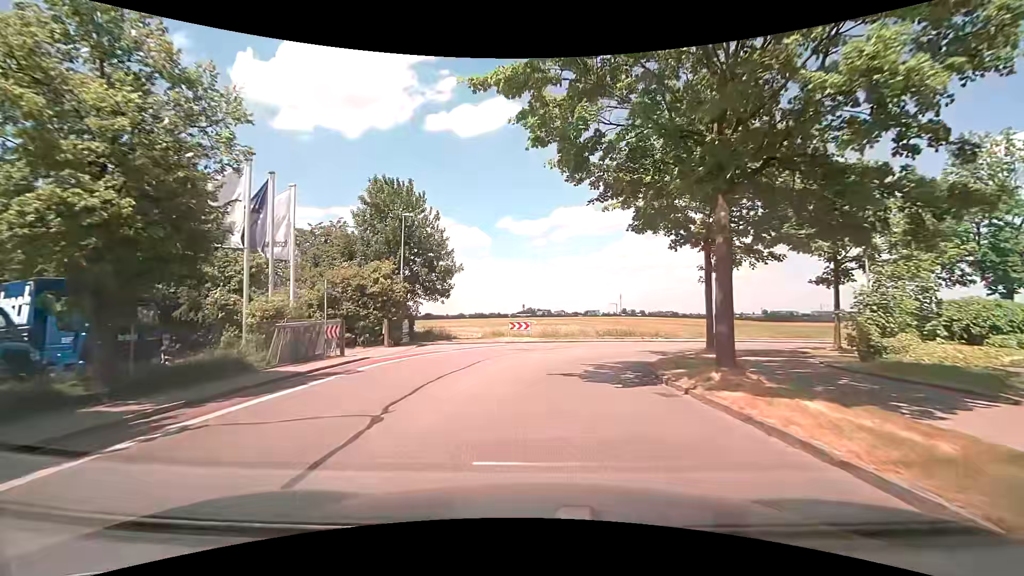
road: tertiary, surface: asphalt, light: Day
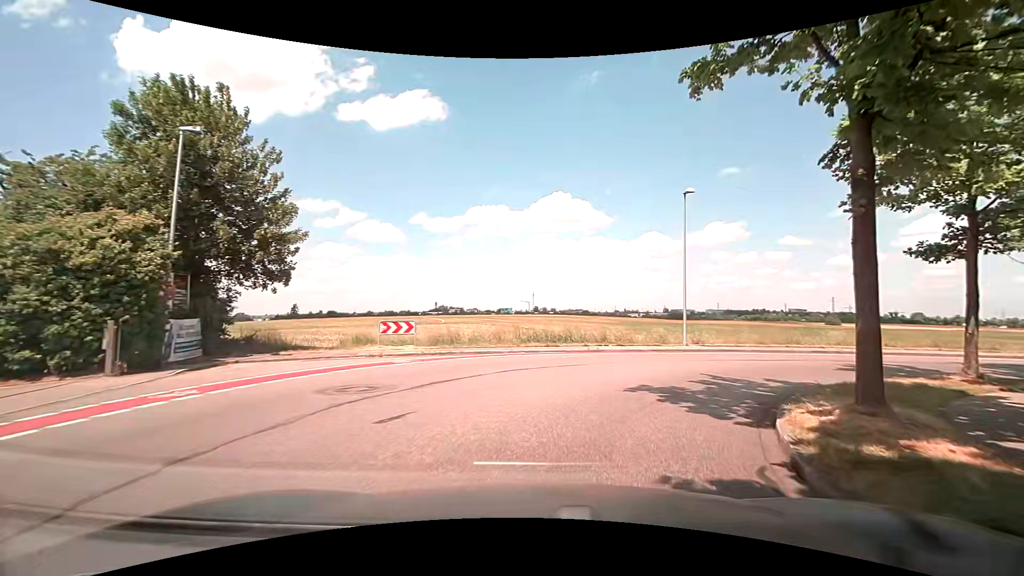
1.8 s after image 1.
(+0.8, +12.9) m; +9°
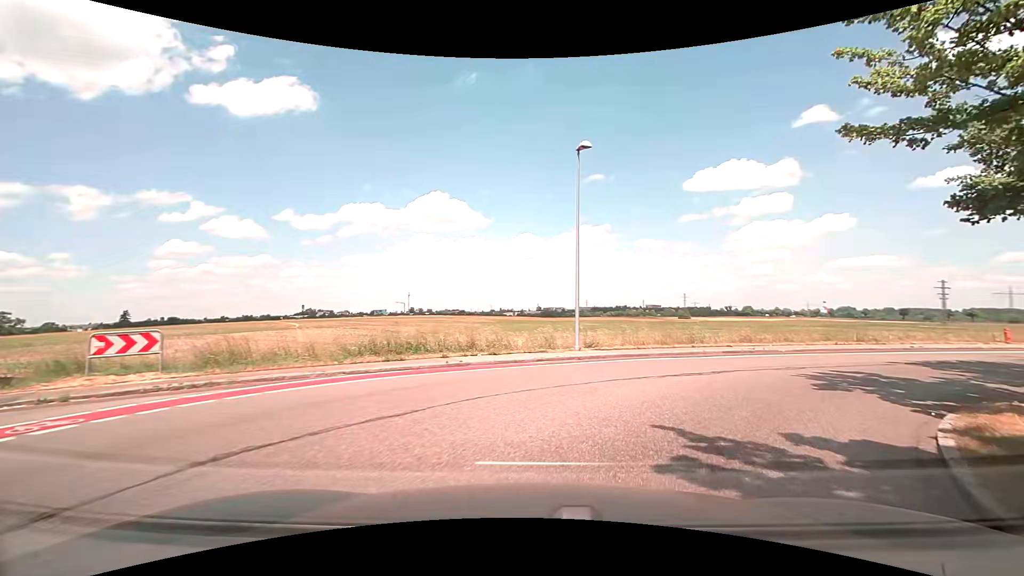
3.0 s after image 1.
(+0.8, +7.2) m; +13°
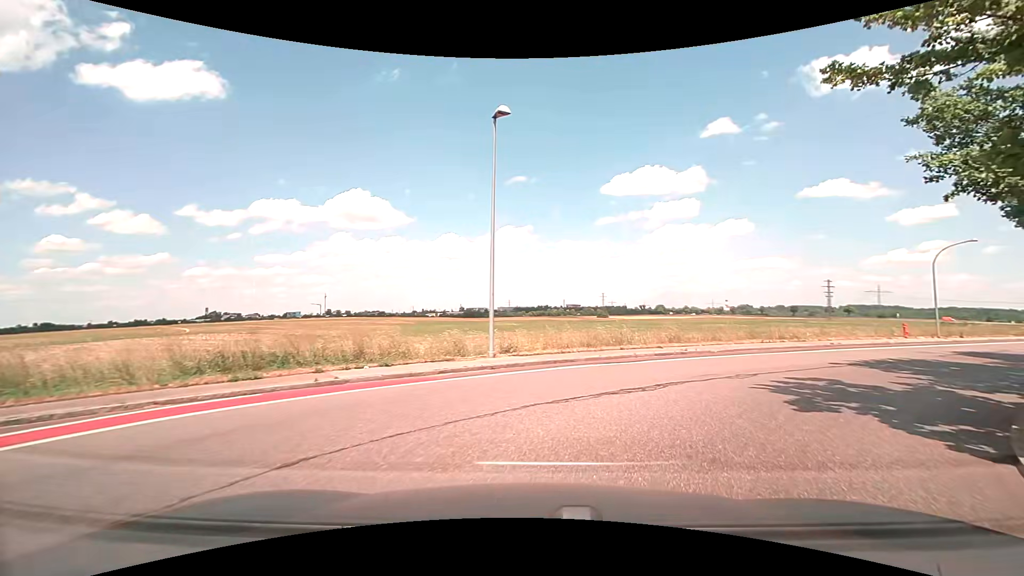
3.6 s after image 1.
(+0.3, +3.2) m; +9°
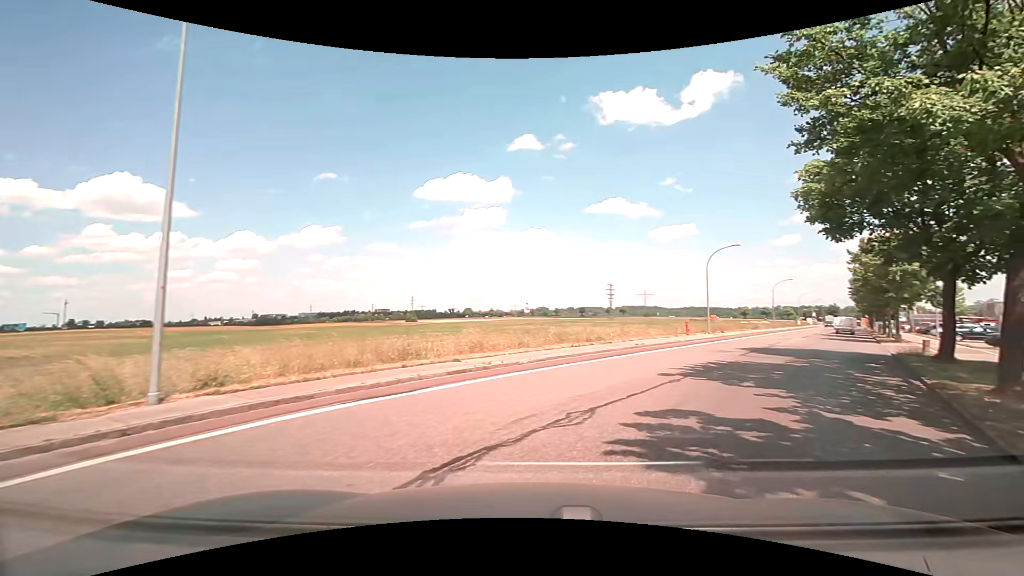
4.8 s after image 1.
(+0.9, +5.5) m; +21°
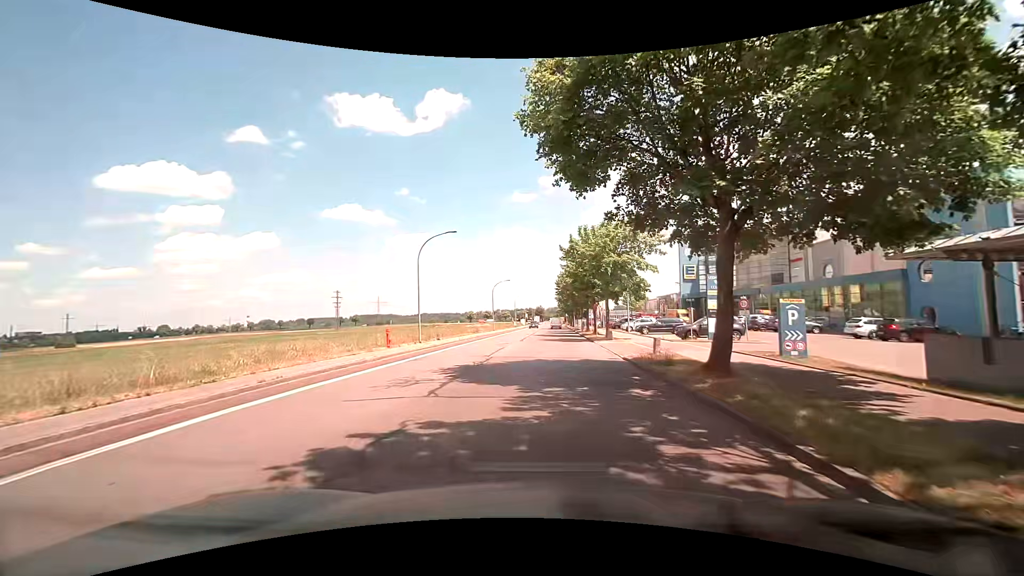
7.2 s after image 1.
(+3.8, +10.1) m; +32°
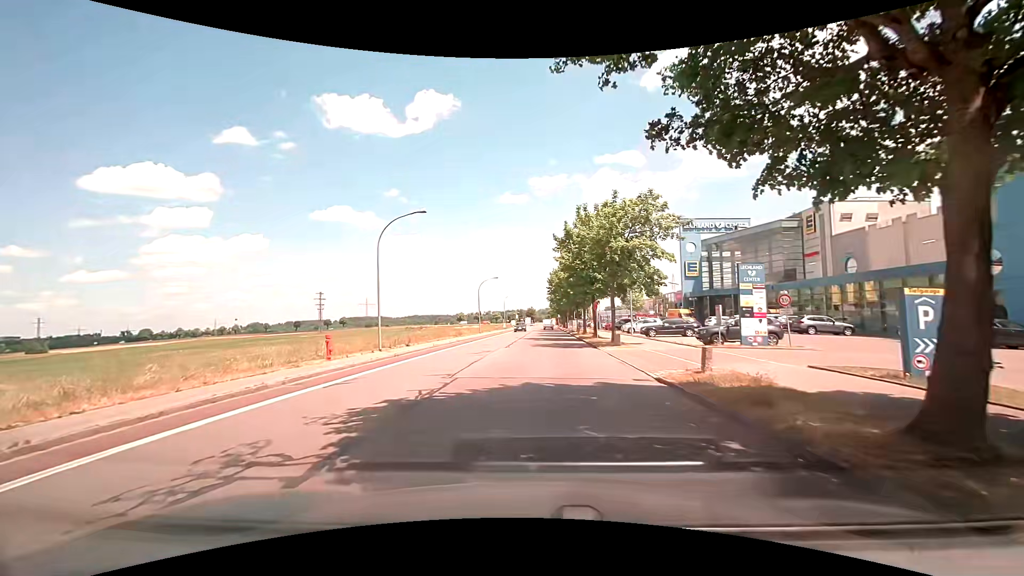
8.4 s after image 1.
(0.0, +6.4) m; +1°
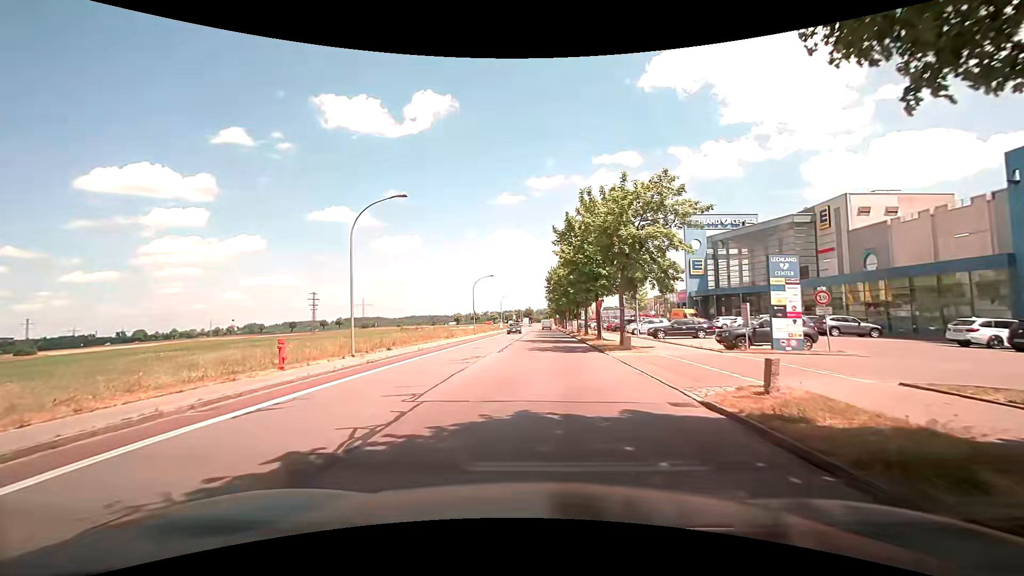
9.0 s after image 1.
(0.0, +3.5) m; +1°
(0, +10) (0, +20) (0, +30) (0, +40) (0, +50) (0, +60) (0, +70) (0, +80) (0, +90) (0, +100) m
